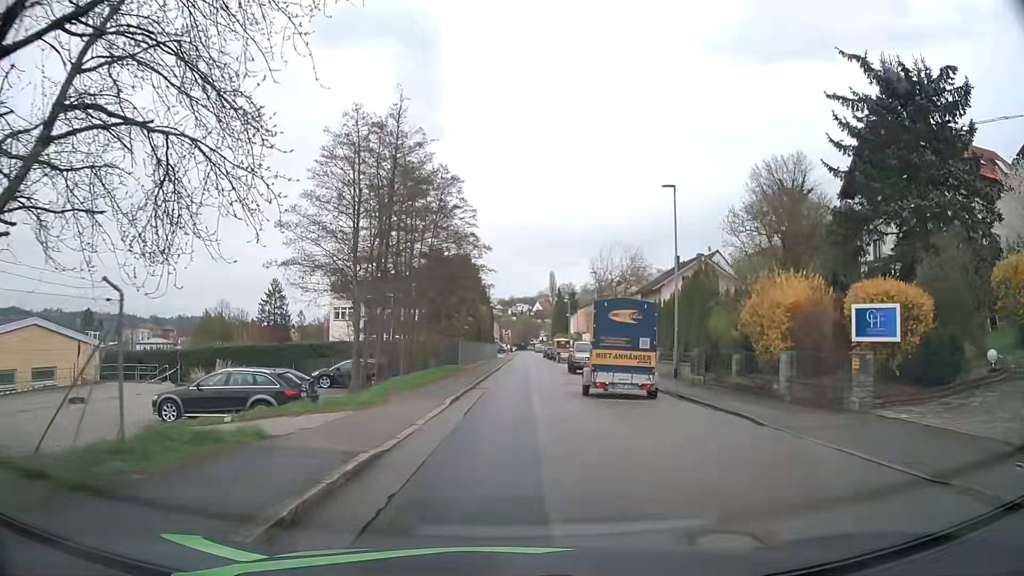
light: Day
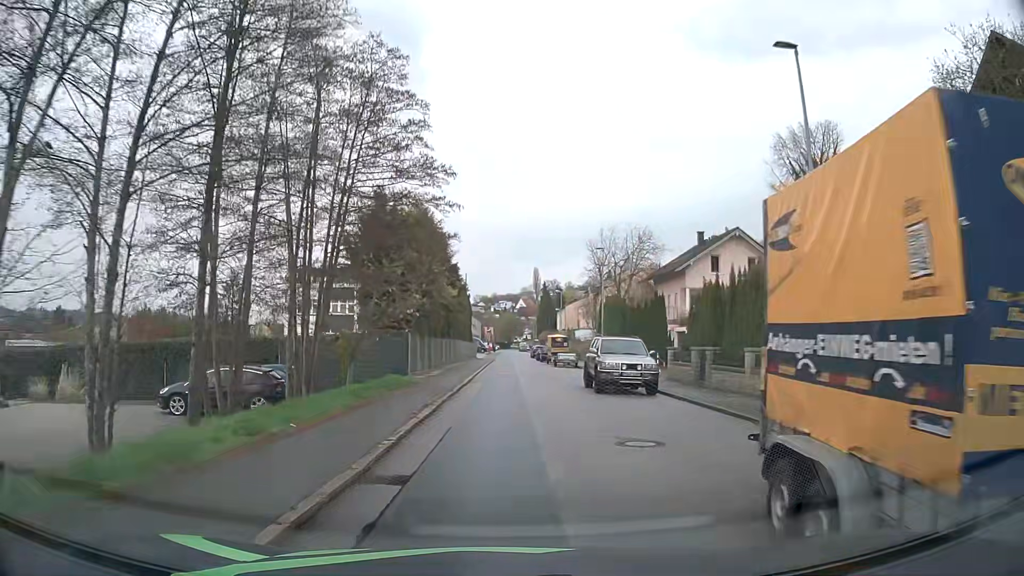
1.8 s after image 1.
(+0.2, +14.8) m; +2°
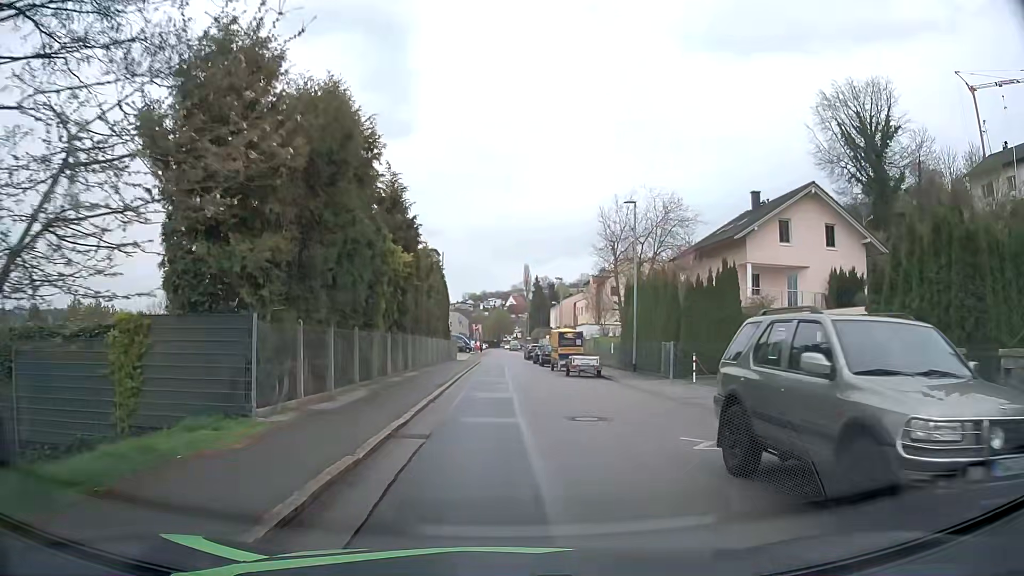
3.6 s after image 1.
(+0.1, +15.4) m; +1°
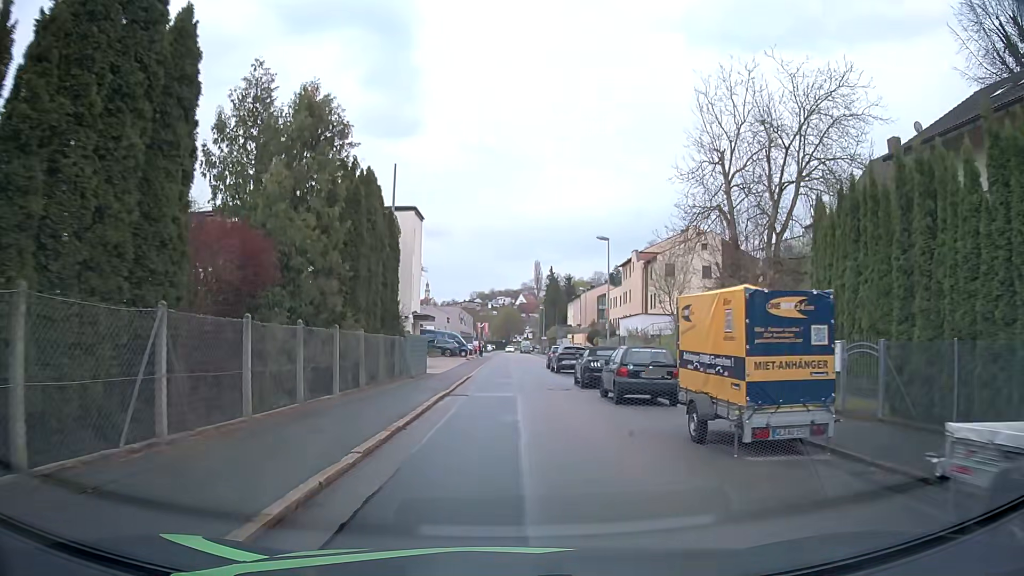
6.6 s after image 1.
(-0.1, +27.1) m; -1°
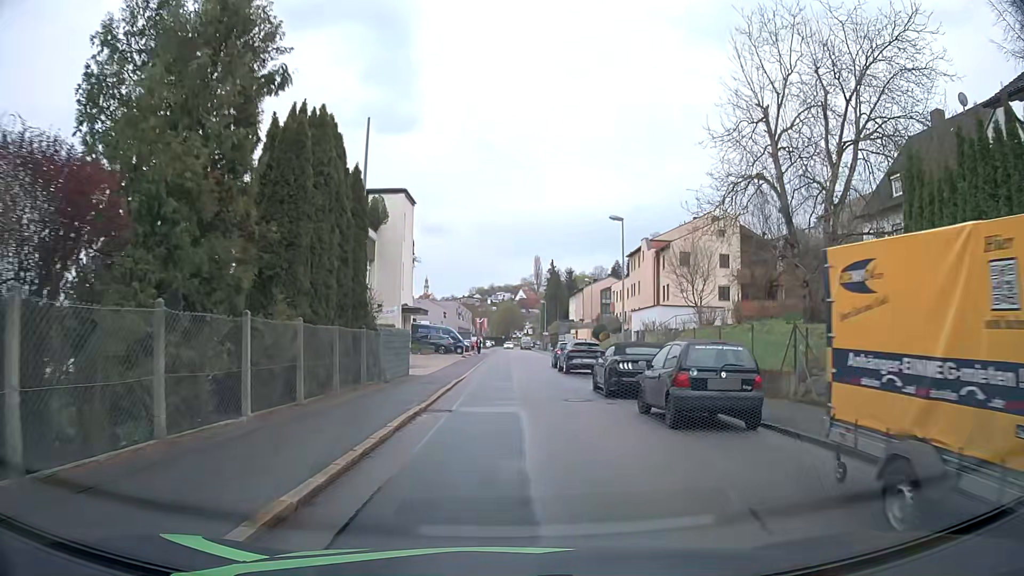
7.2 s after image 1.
(0.0, +5.5) m; 0°
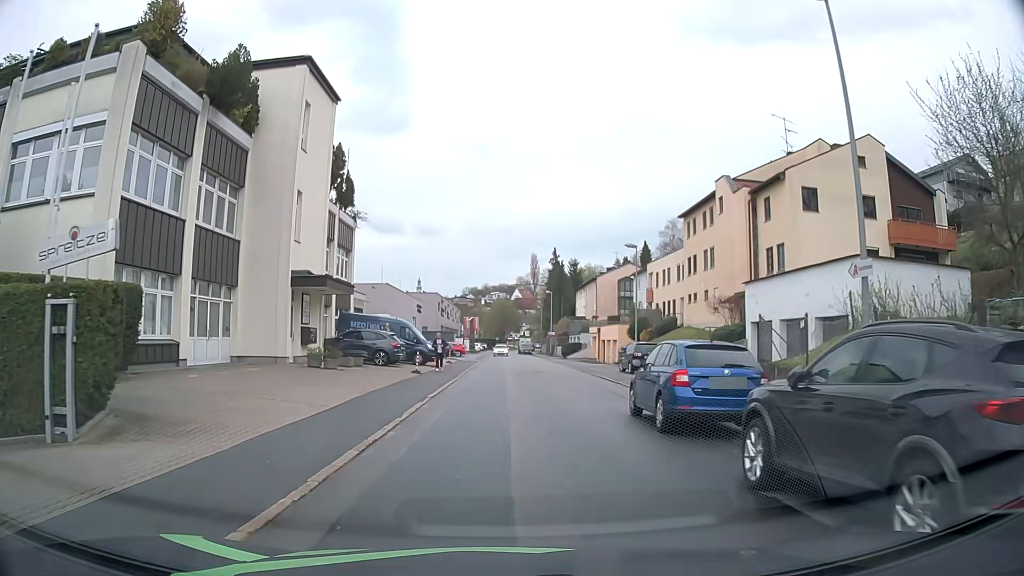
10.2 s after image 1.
(+0.1, +26.2) m; 0°
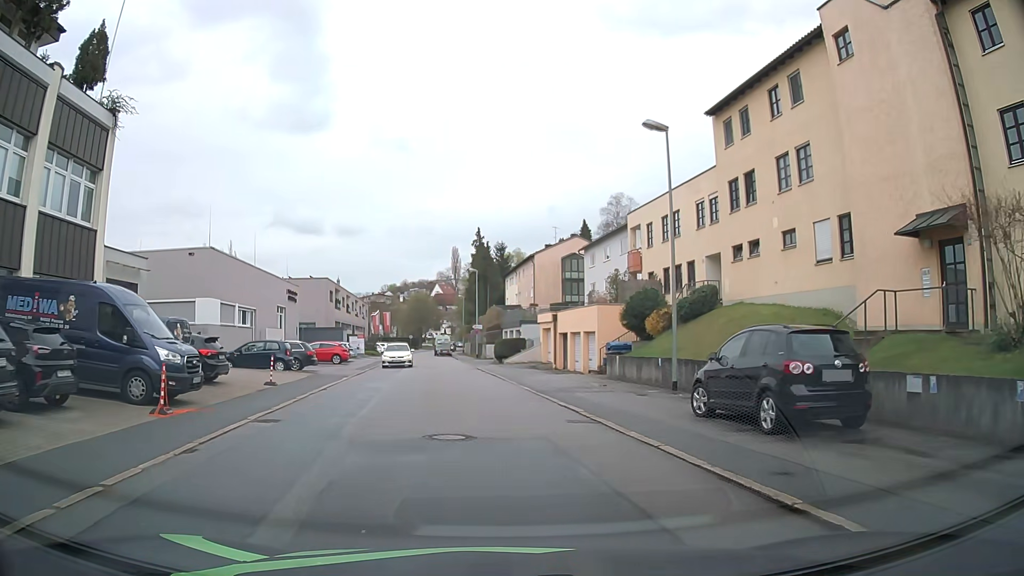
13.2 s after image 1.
(+1.1, +23.9) m; +7°
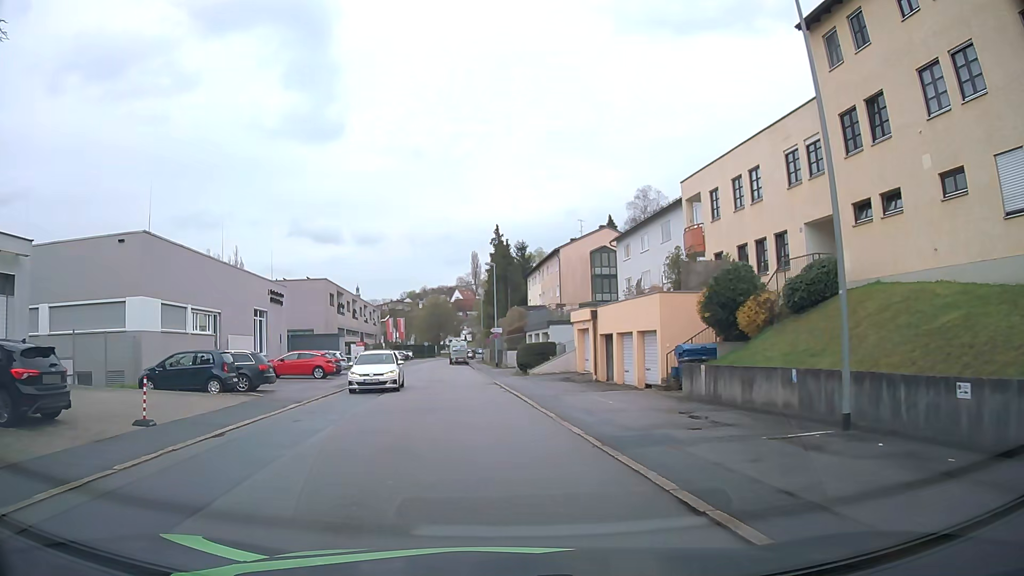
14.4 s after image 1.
(-0.1, +9.3) m; -2°
(0, +10) (-1, +20) (-2, +30) (-3, +40) (-4, +50) (-6, +60) (-8, +70) (-9, +79) (-9, +89) (-9, +99) m
